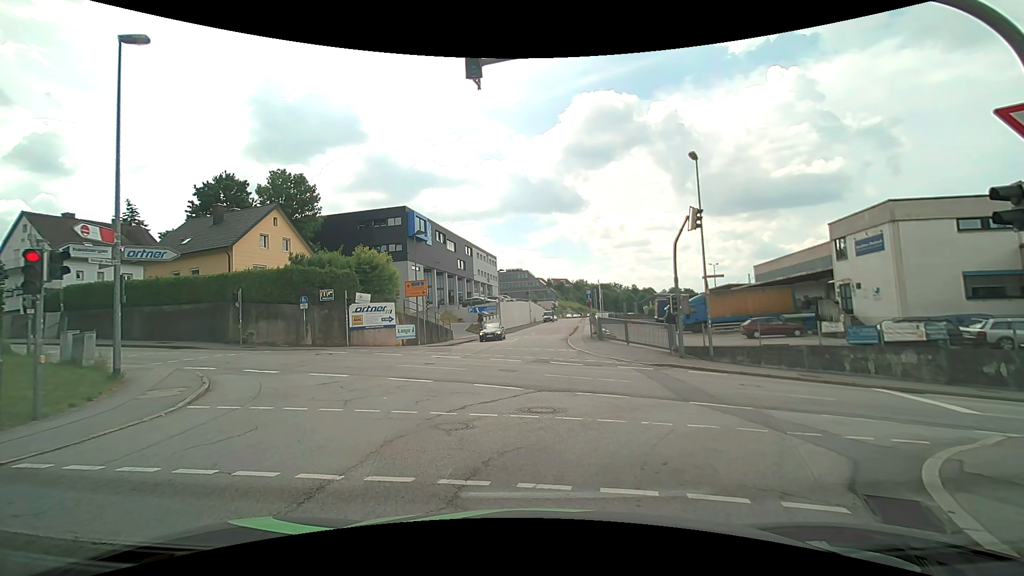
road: residential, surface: asphalt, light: Day
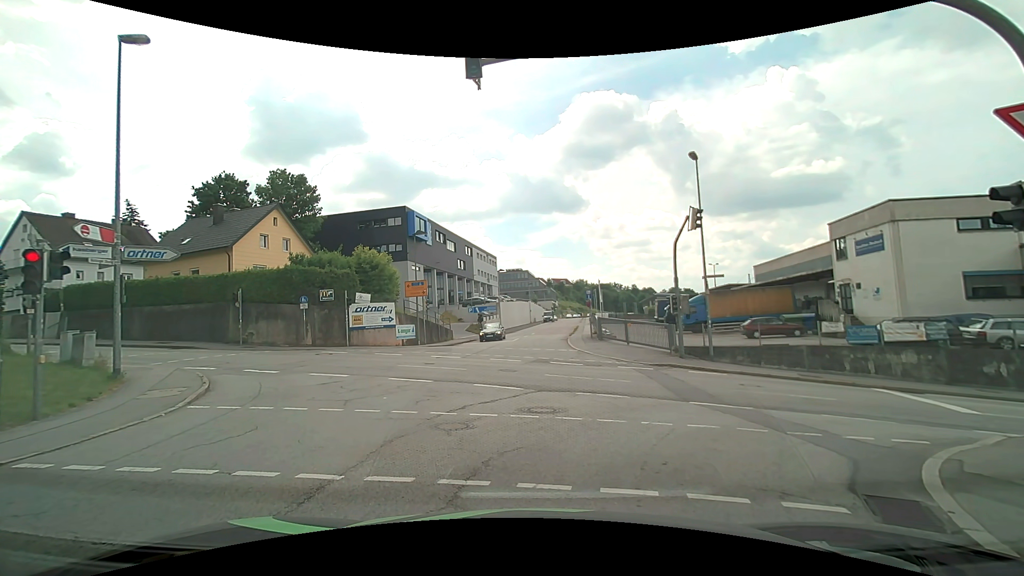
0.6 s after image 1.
(0.0, 0.0) m; 0°
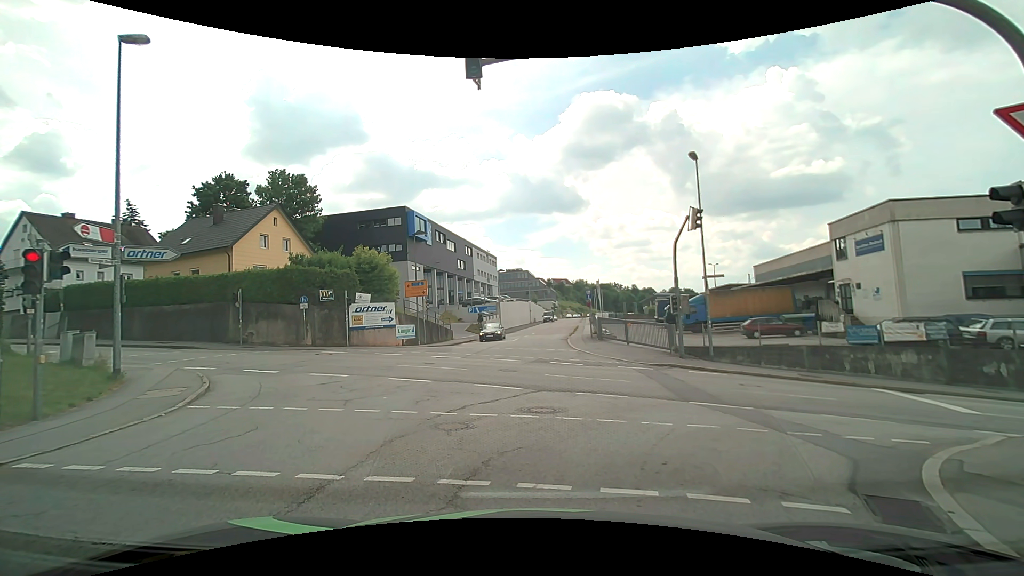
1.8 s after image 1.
(0.0, 0.0) m; 0°
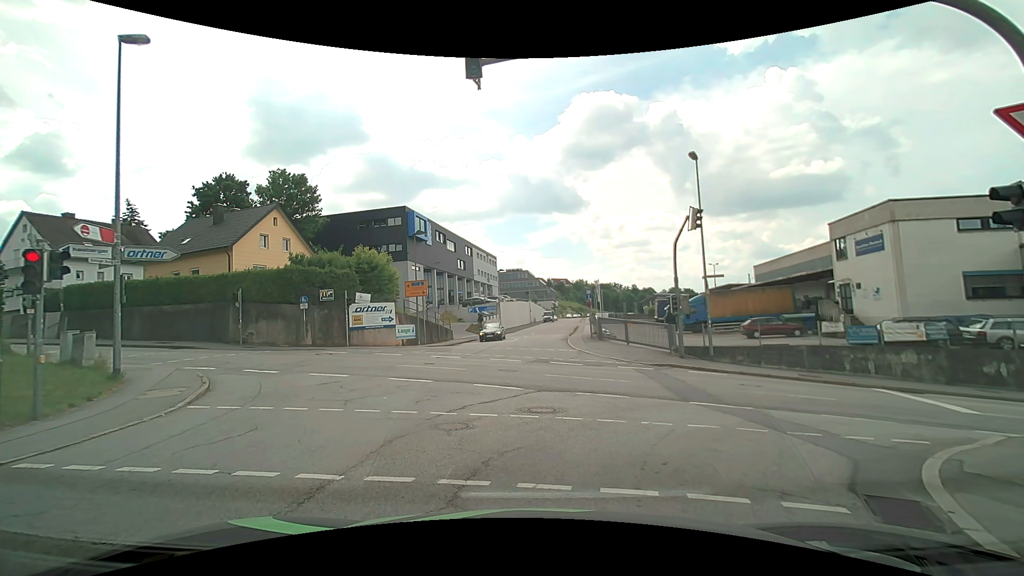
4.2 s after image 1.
(0.0, 0.0) m; 0°
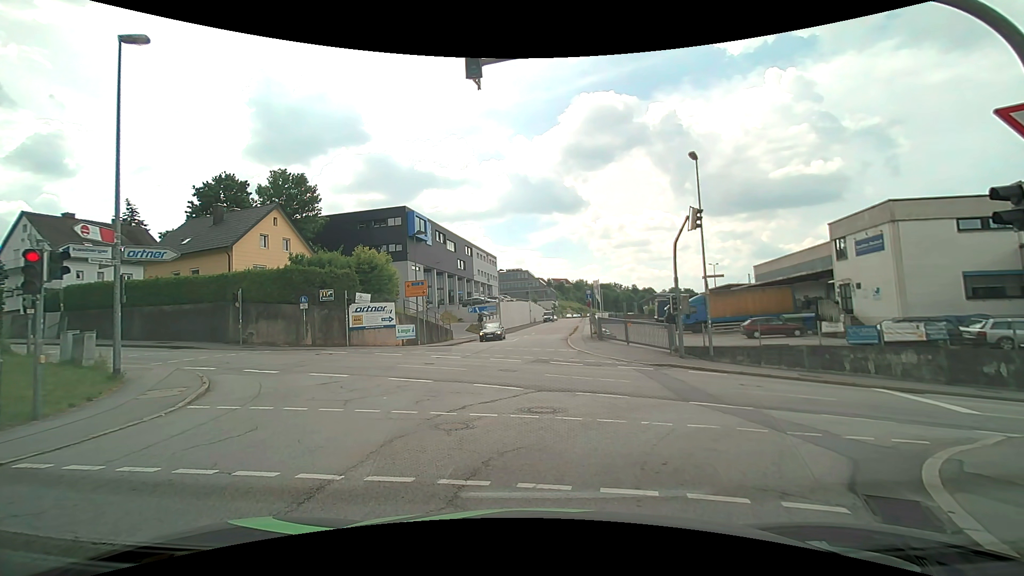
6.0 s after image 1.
(0.0, 0.0) m; 0°
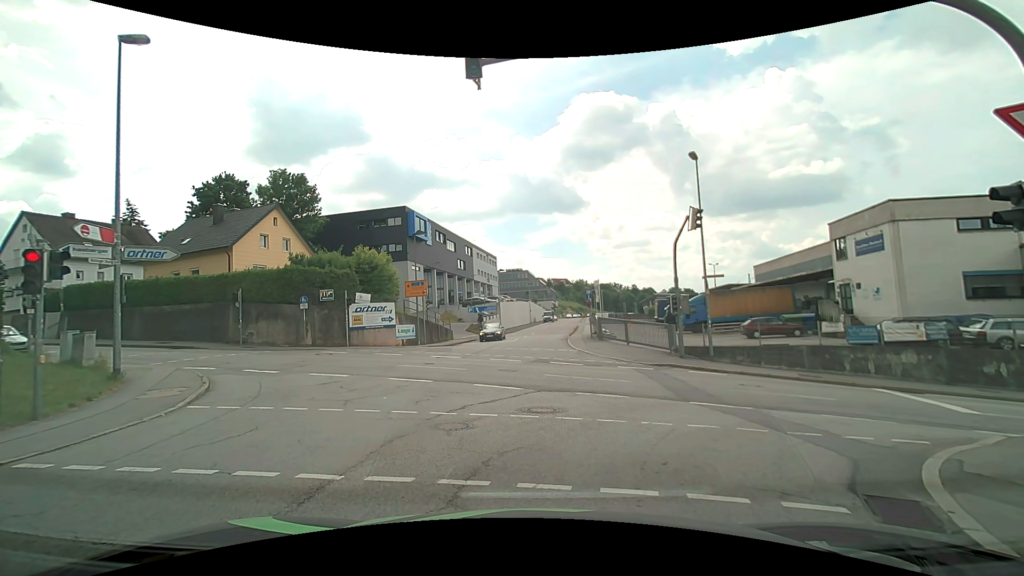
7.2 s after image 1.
(0.0, 0.0) m; 0°
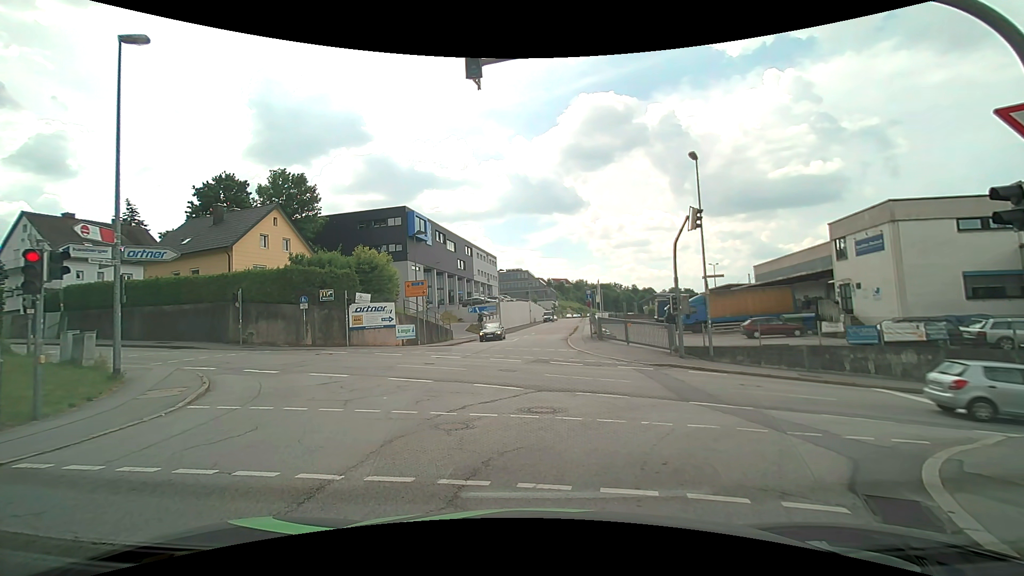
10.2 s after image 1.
(0.0, 0.0) m; 0°
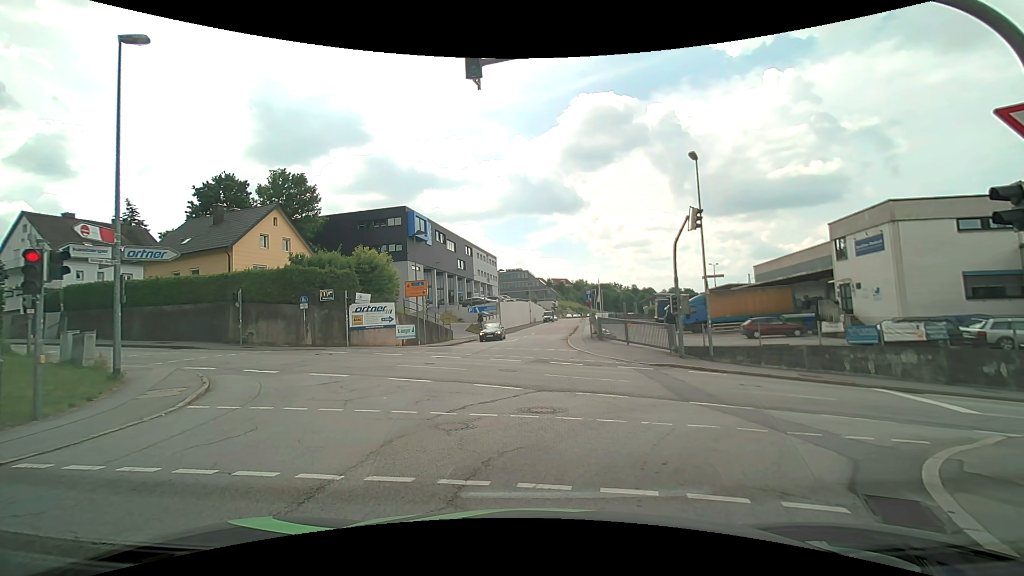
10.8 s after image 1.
(0.0, 0.0) m; 0°
(+1, +10) (+2, +20) (+2, +30) (+3, +40) (+5, +50) (+7, +60) (+9, +69) (+11, +79) (+12, +89) (+14, +99) m
